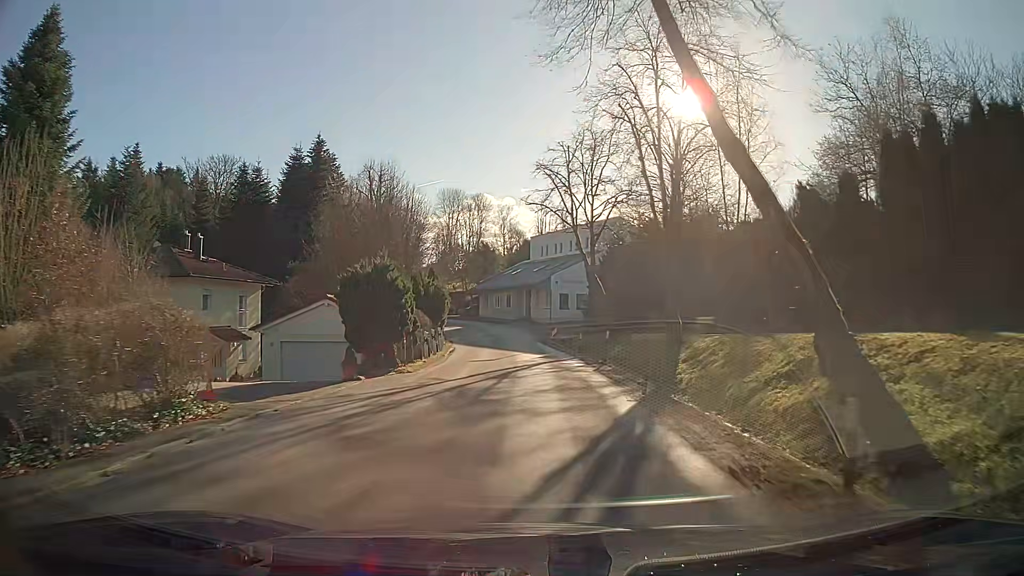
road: secondary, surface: asphalt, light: Day
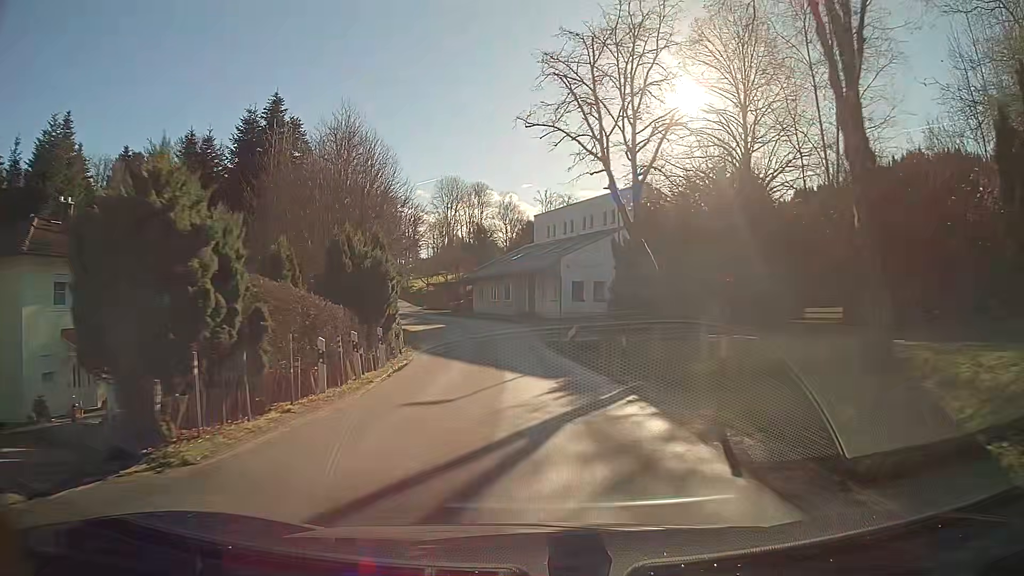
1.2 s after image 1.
(0.0, +12.9) m; -1°
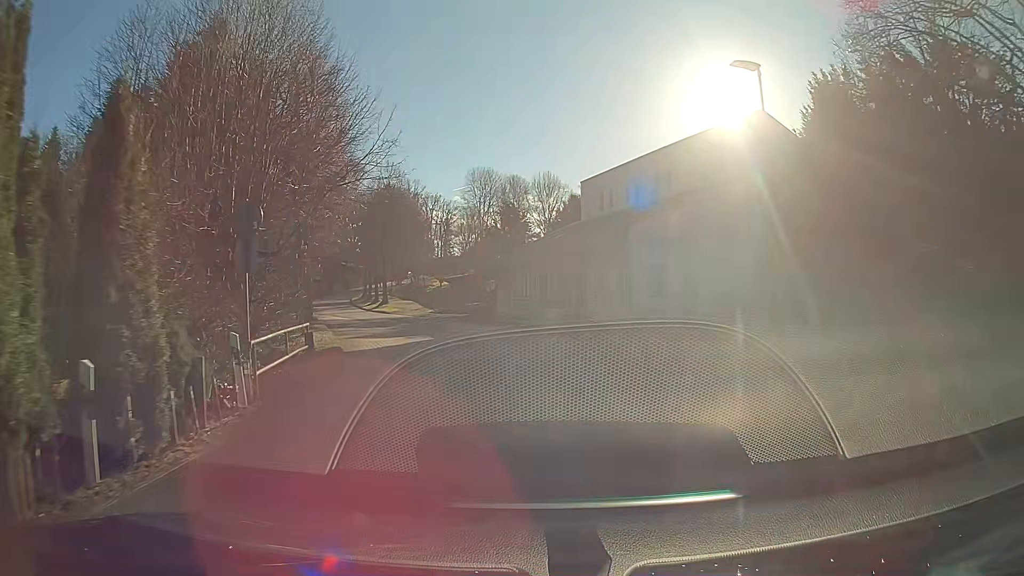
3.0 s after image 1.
(-0.5, +17.5) m; -4°
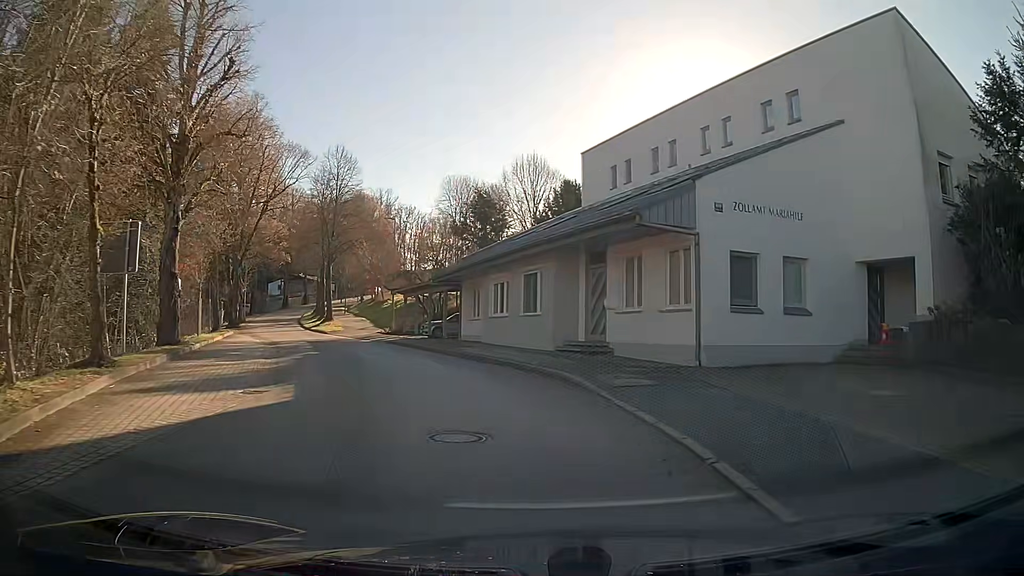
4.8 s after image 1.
(0.0, +12.9) m; +2°
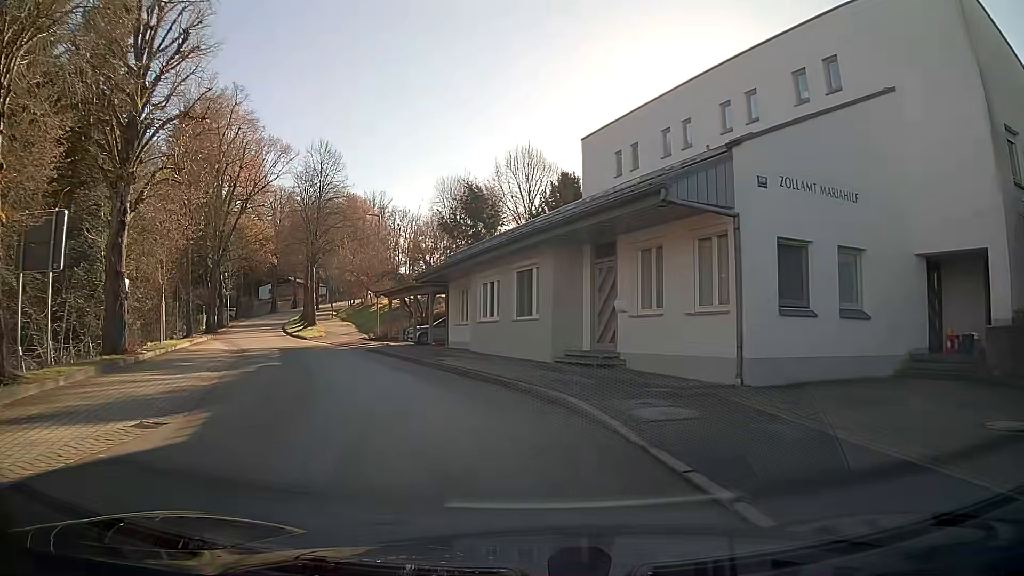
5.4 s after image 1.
(0.0, +3.3) m; -1°
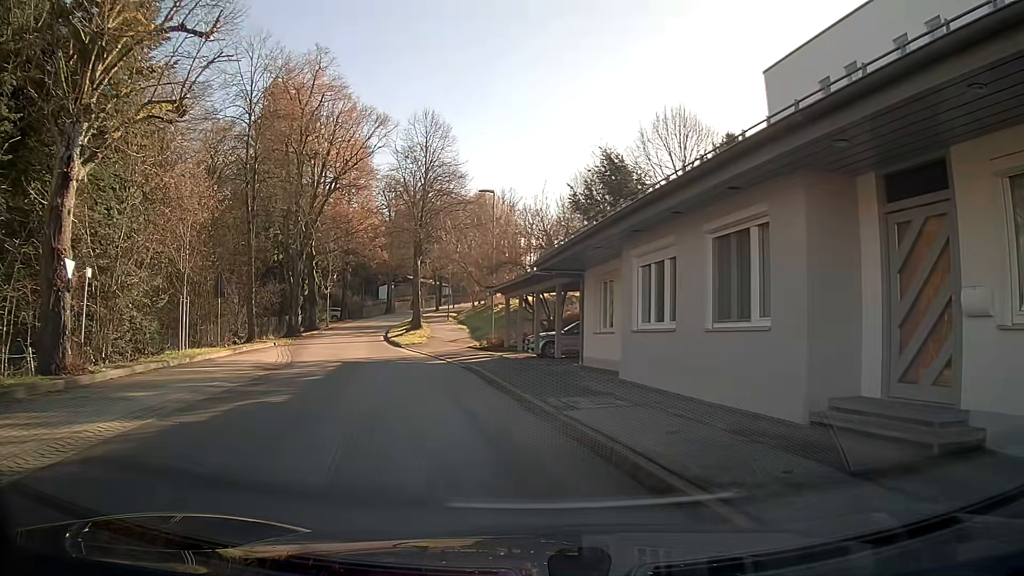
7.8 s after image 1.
(-0.8, +8.6) m; -12°
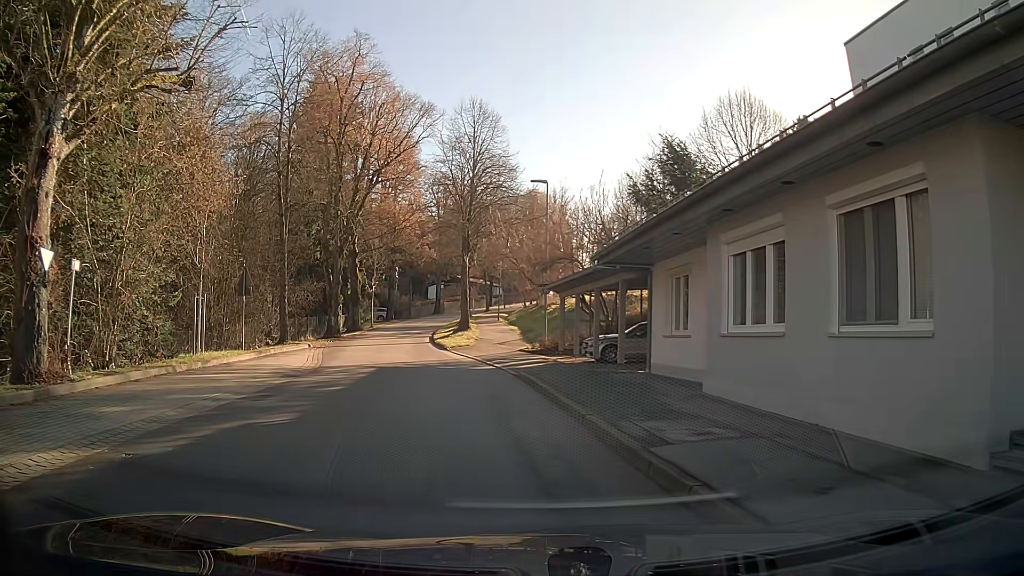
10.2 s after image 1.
(-0.1, +2.4) m; -2°
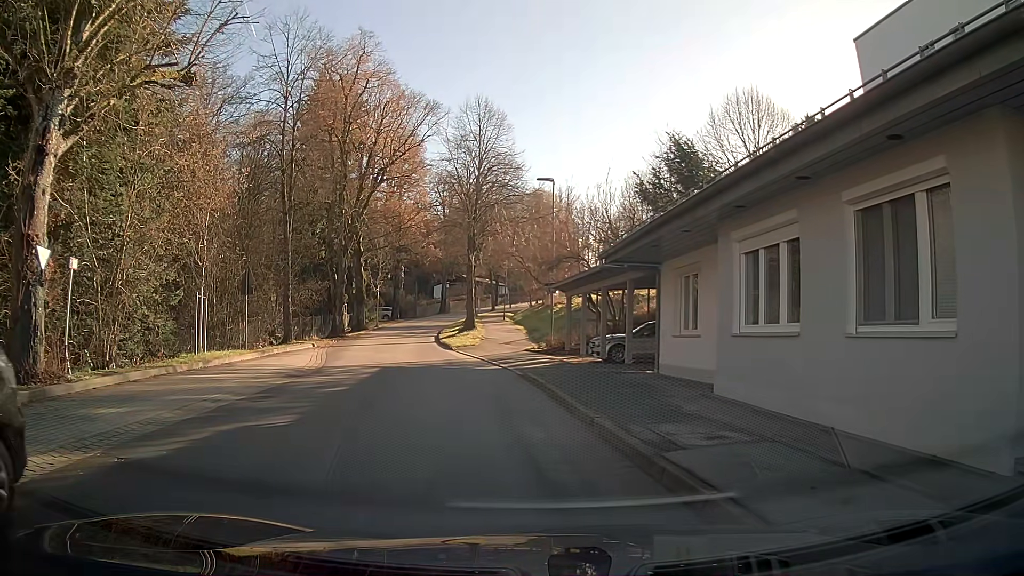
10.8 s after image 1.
(0.0, +0.3) m; 0°
